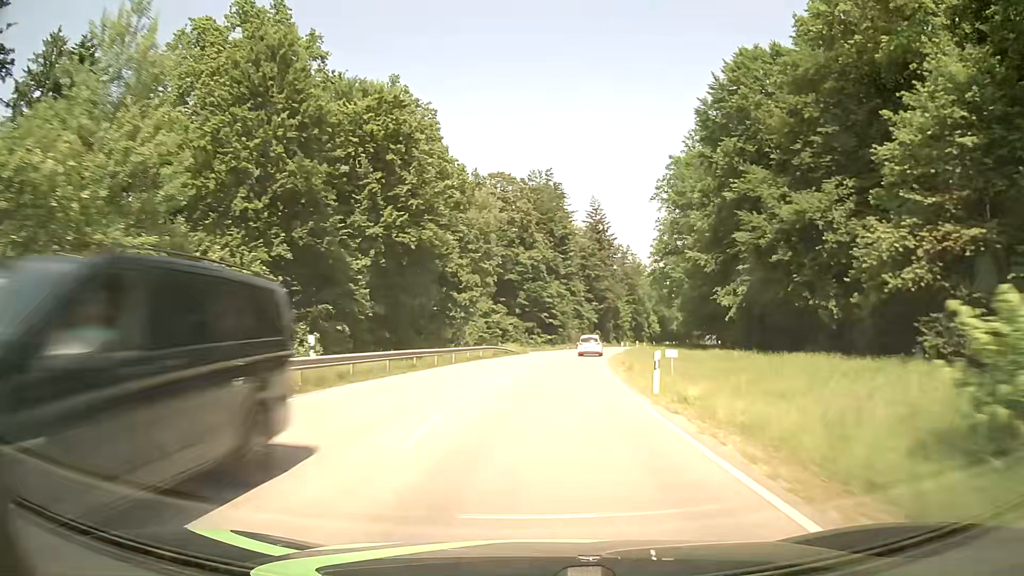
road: secondary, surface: asphalt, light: Day
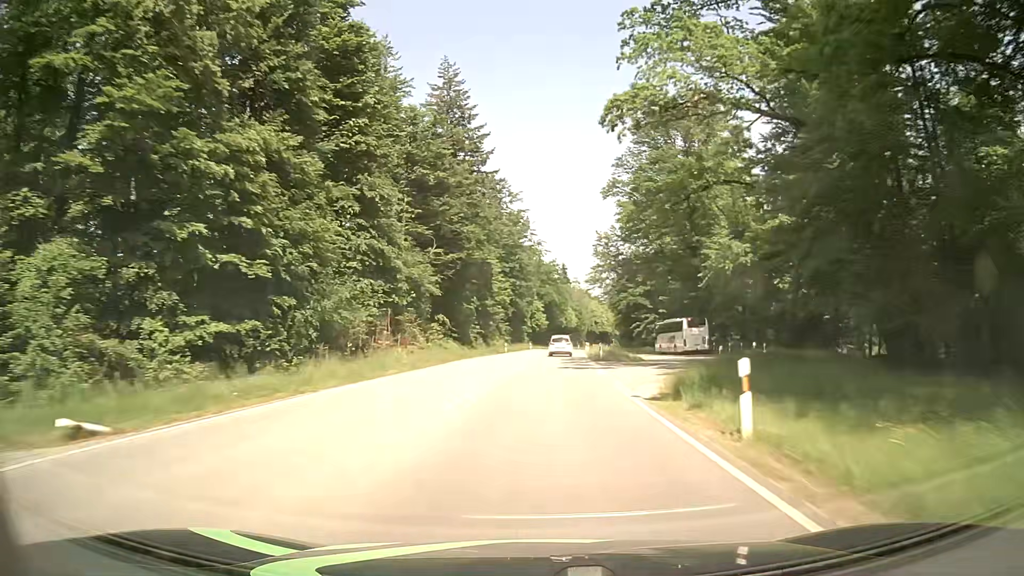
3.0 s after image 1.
(+8.6, +78.5) m; +12°
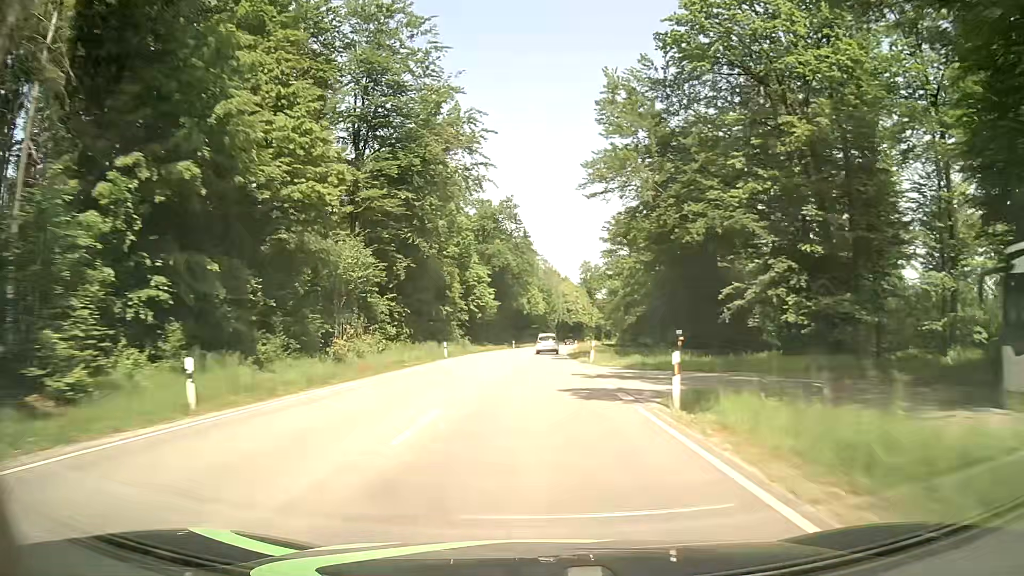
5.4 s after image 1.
(+2.6, +63.5) m; +3°
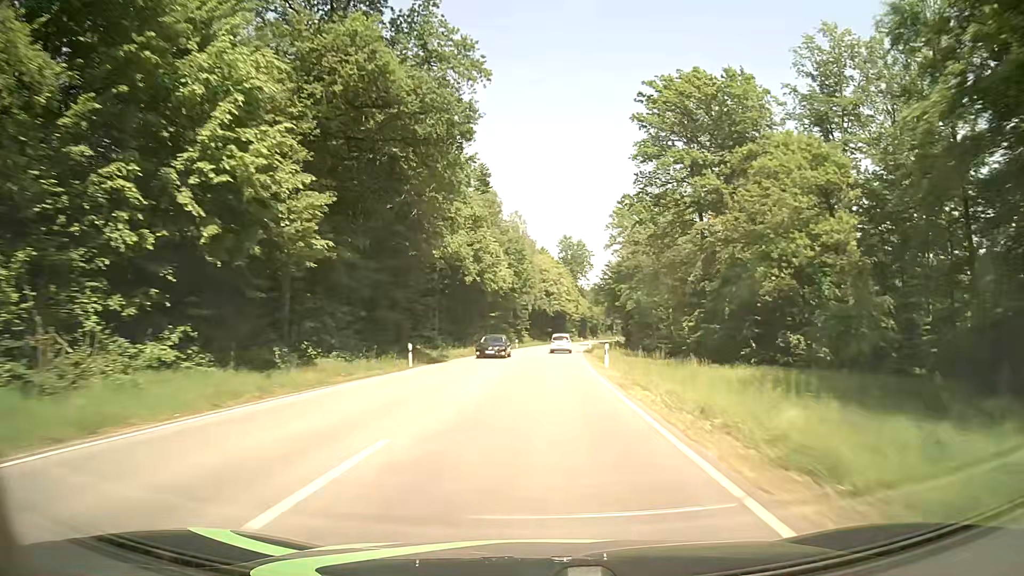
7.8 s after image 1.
(+1.1, +63.7) m; +3°
(0, +10) (0, +20) (+1, +30) (+1, +40) (+2, +50) (+2, +60) (+3, +70) (+4, +80) (+5, +90) (+6, +100) m
